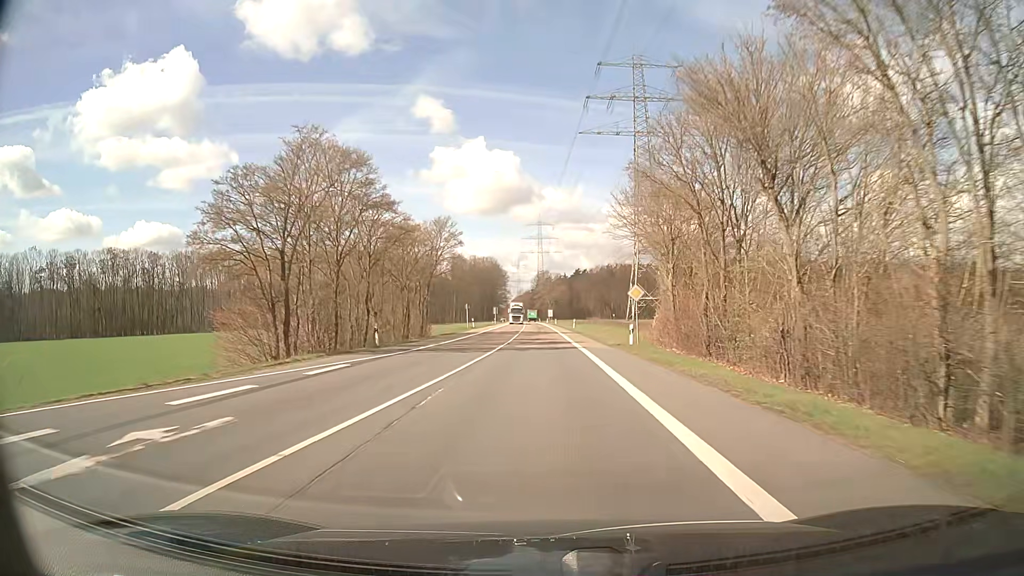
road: secondary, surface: asphalt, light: Day
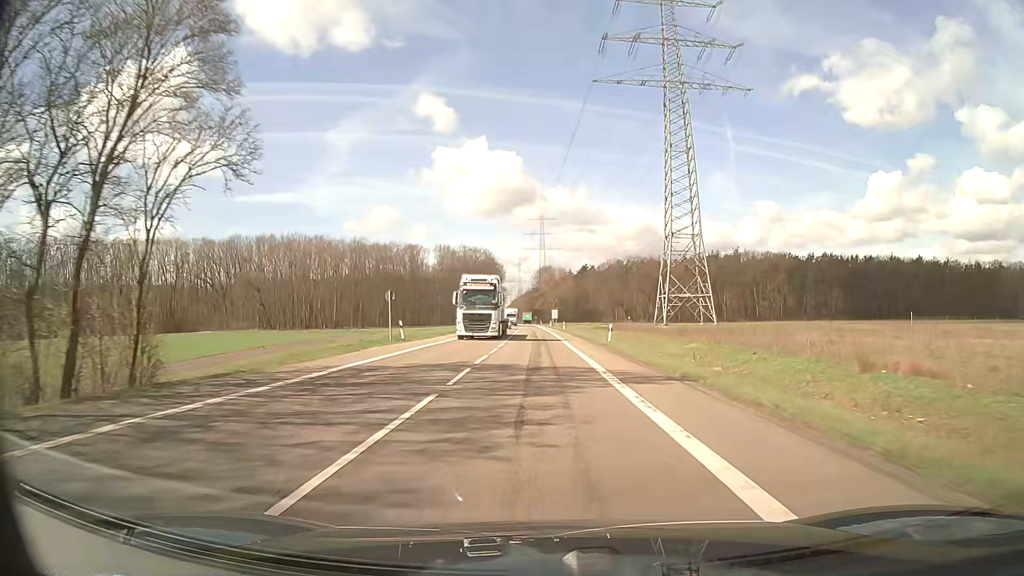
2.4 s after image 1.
(0.0, +42.3) m; 0°
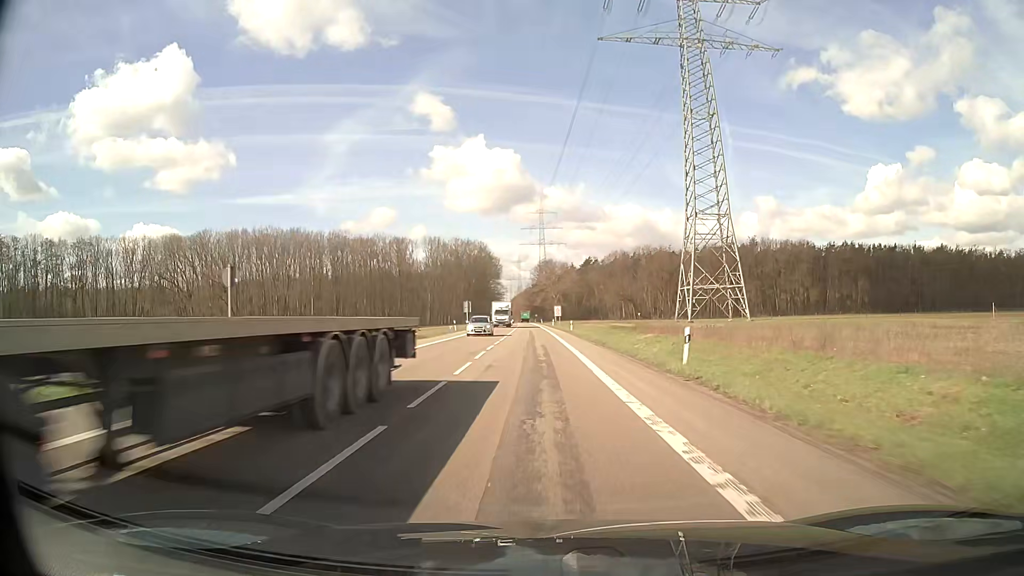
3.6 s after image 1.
(0.0, +21.1) m; 0°
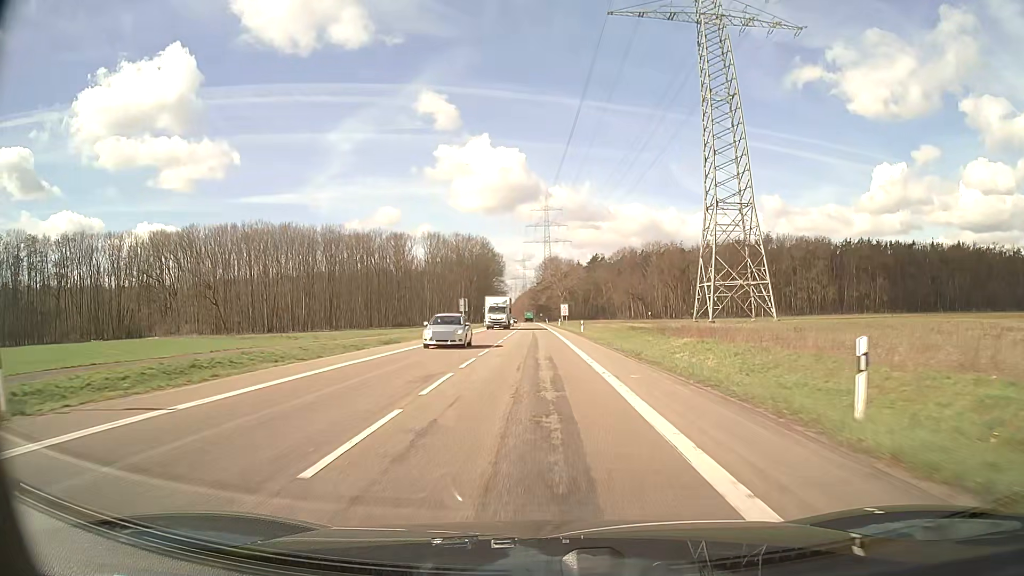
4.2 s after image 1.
(0.0, +10.6) m; 0°
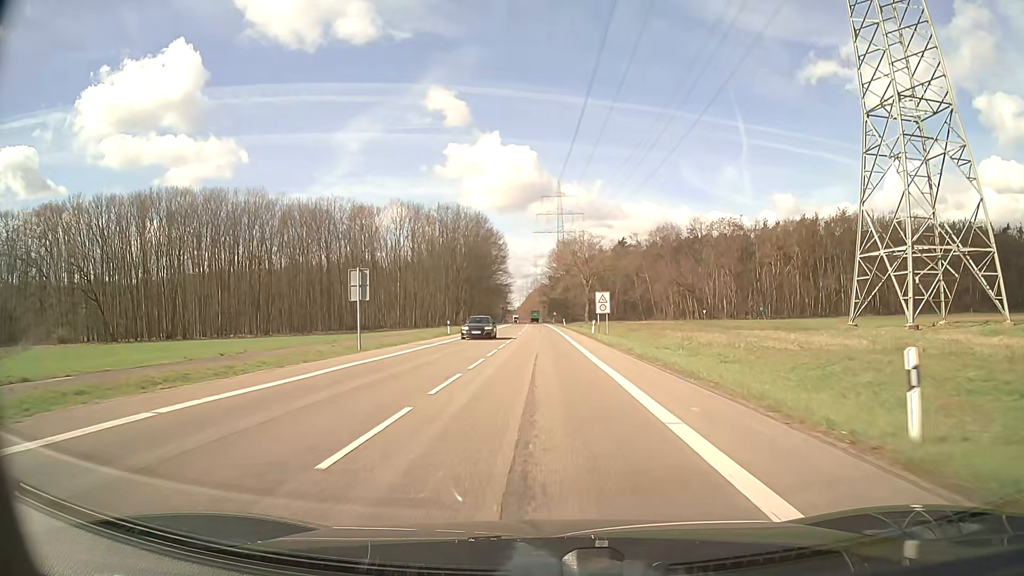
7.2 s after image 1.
(-0.5, +52.8) m; -1°
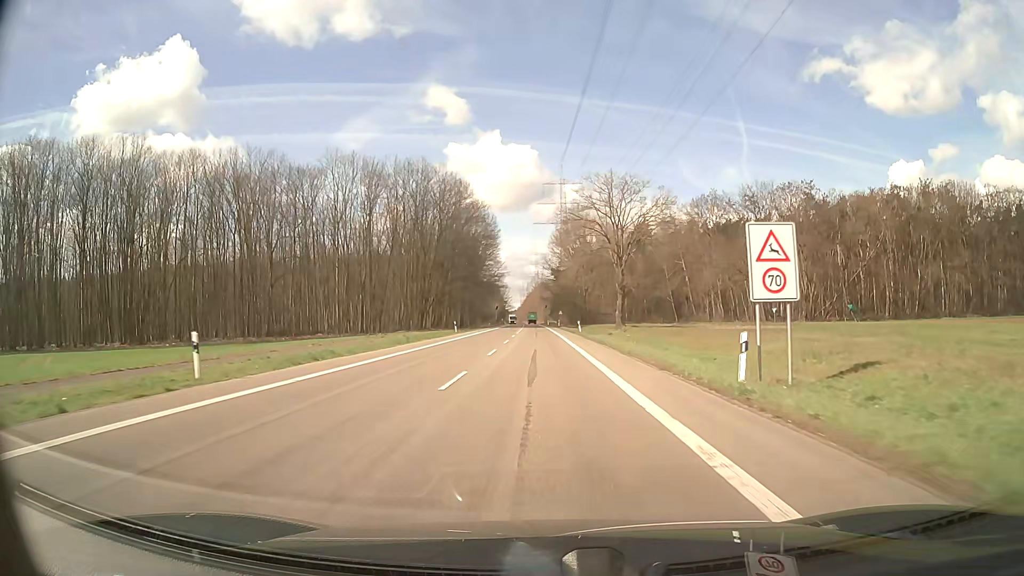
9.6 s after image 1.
(0.0, +42.3) m; 0°
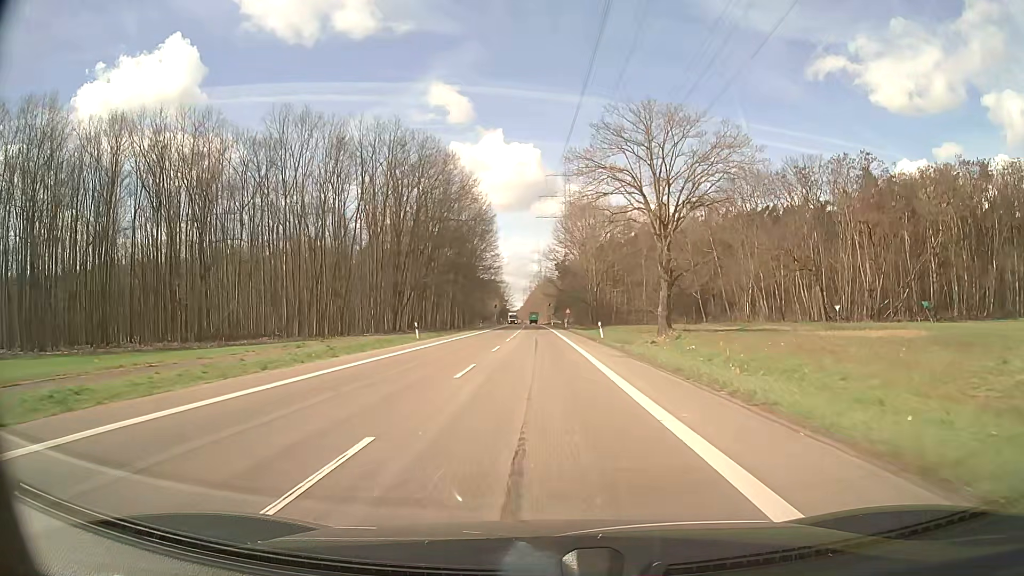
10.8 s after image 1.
(-0.1, +21.1) m; 0°
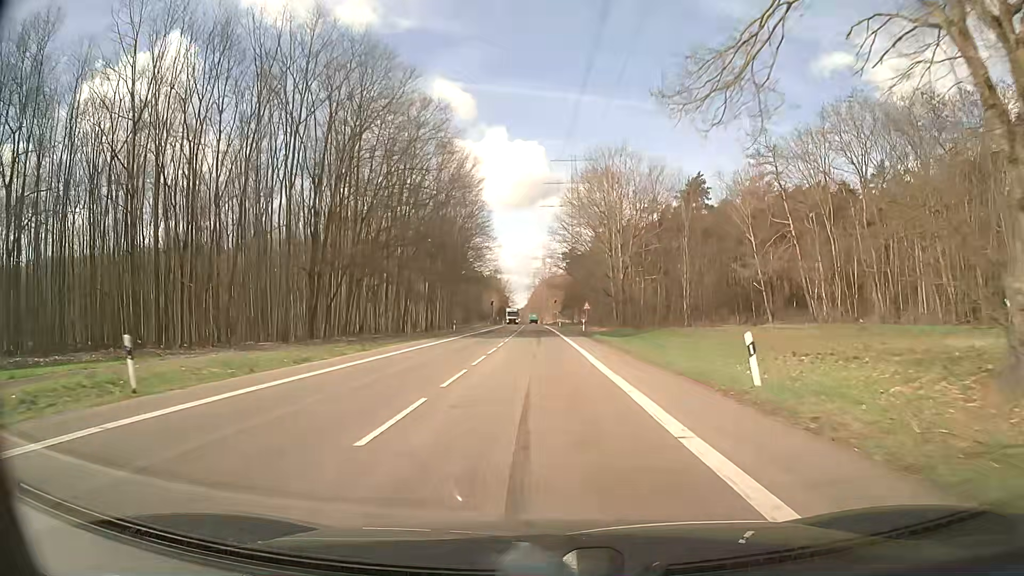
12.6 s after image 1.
(-0.1, +31.7) m; 0°
(0, +10) (0, +20) (0, +30) (0, +40) (0, +50) (0, +60) (0, +70) (-1, +80) (-1, +90) (-1, +100) m
